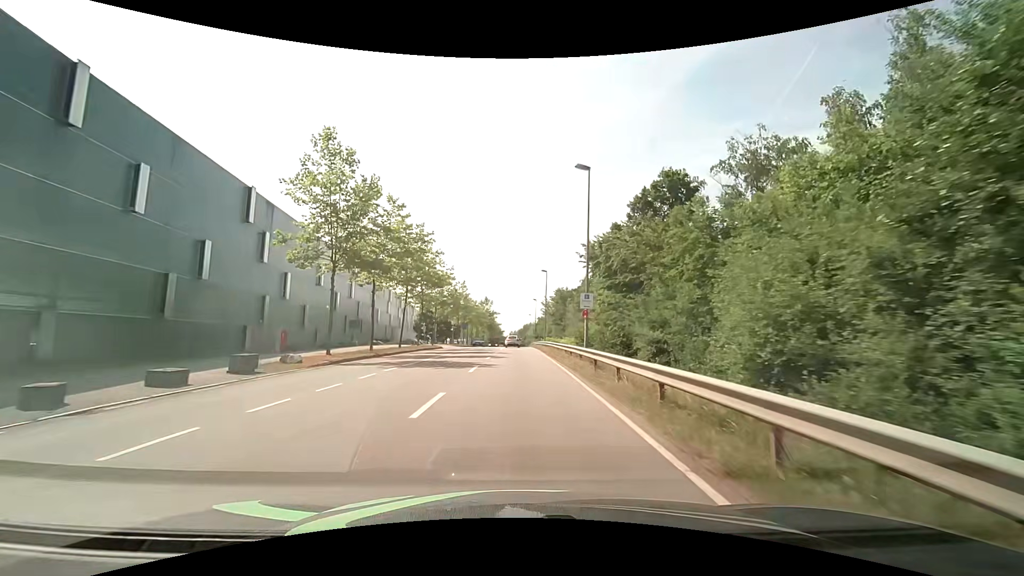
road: secondary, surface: asphalt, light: Day
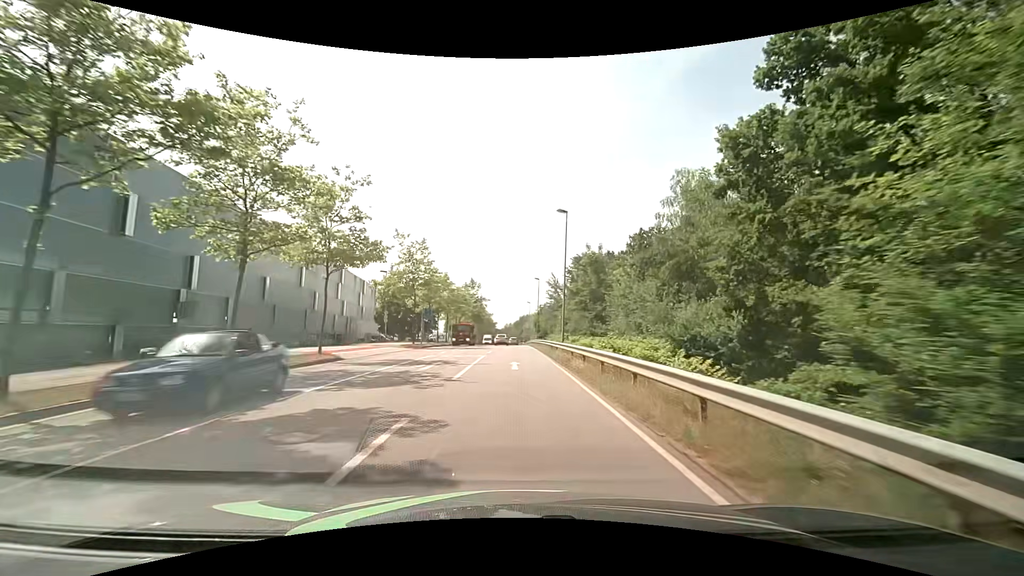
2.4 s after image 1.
(0.0, +30.3) m; 0°
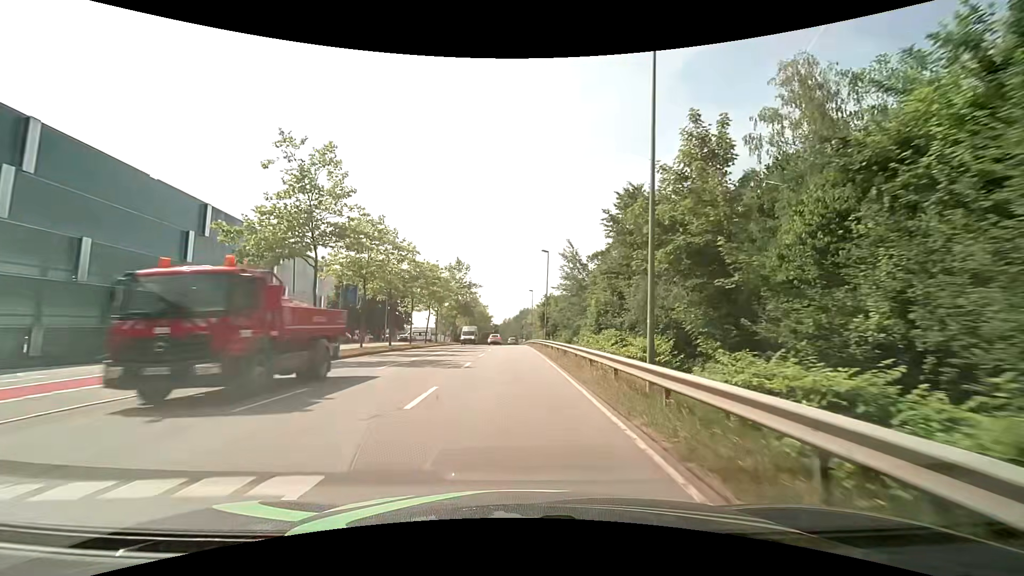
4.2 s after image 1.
(0.0, +23.0) m; 0°
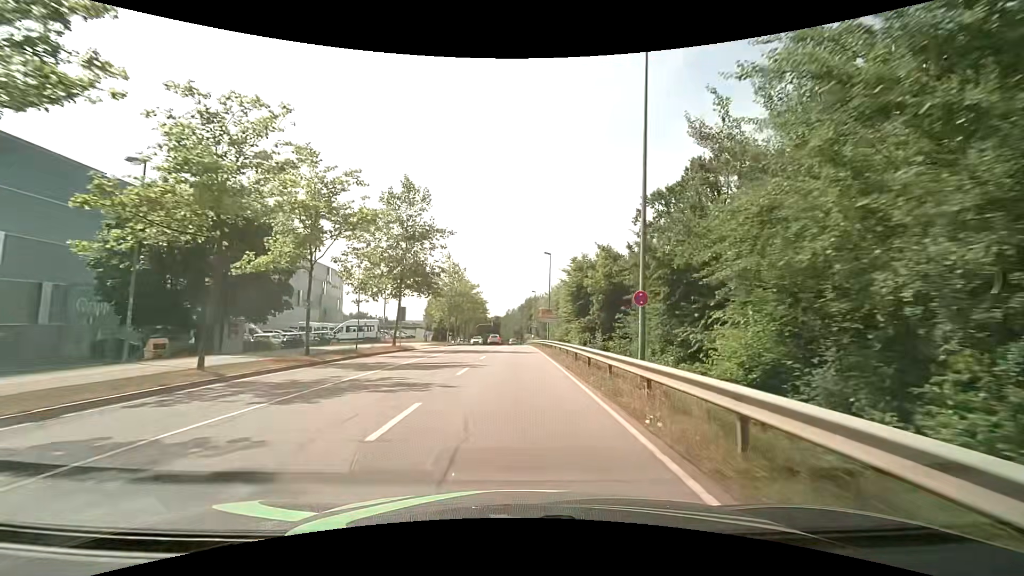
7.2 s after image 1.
(+0.1, +38.7) m; 0°
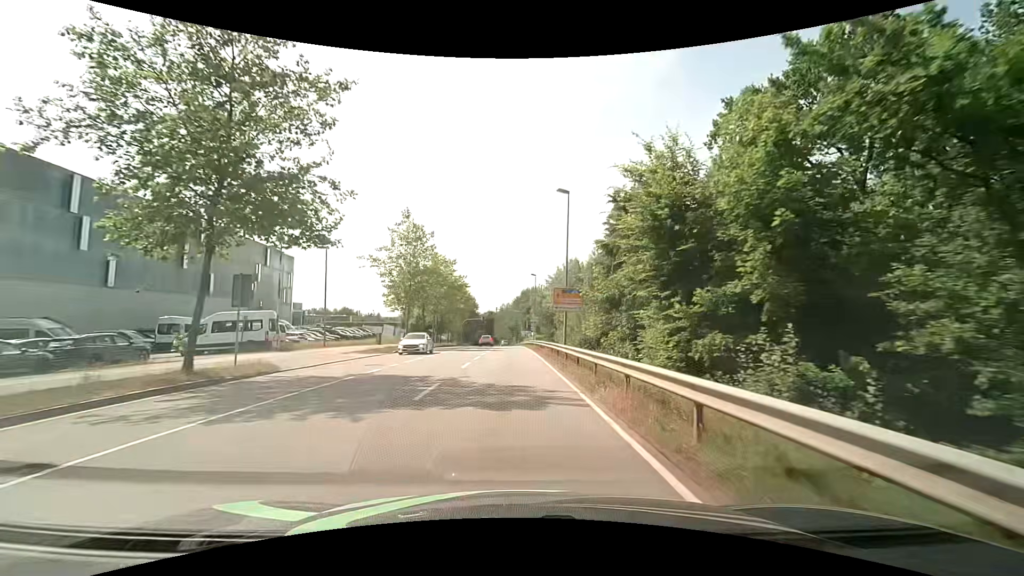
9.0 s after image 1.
(+0.1, +23.2) m; 0°
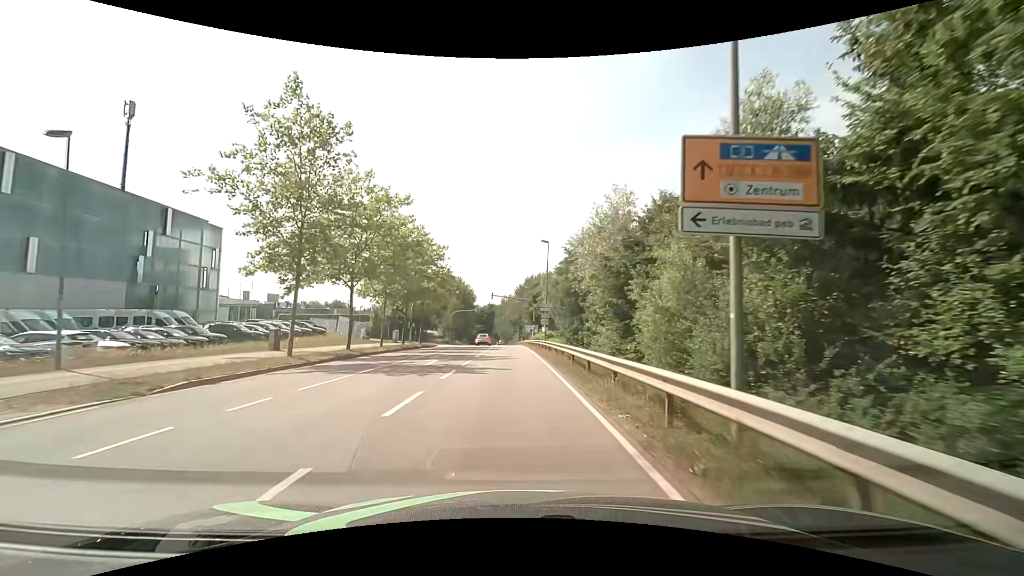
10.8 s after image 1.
(0.0, +23.2) m; 0°
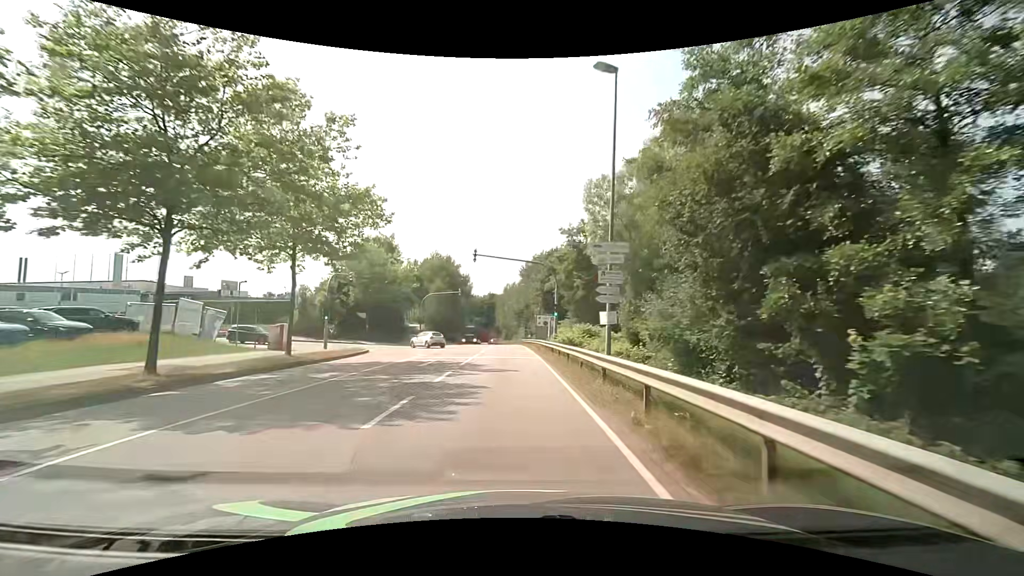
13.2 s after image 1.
(-0.3, +31.0) m; -1°
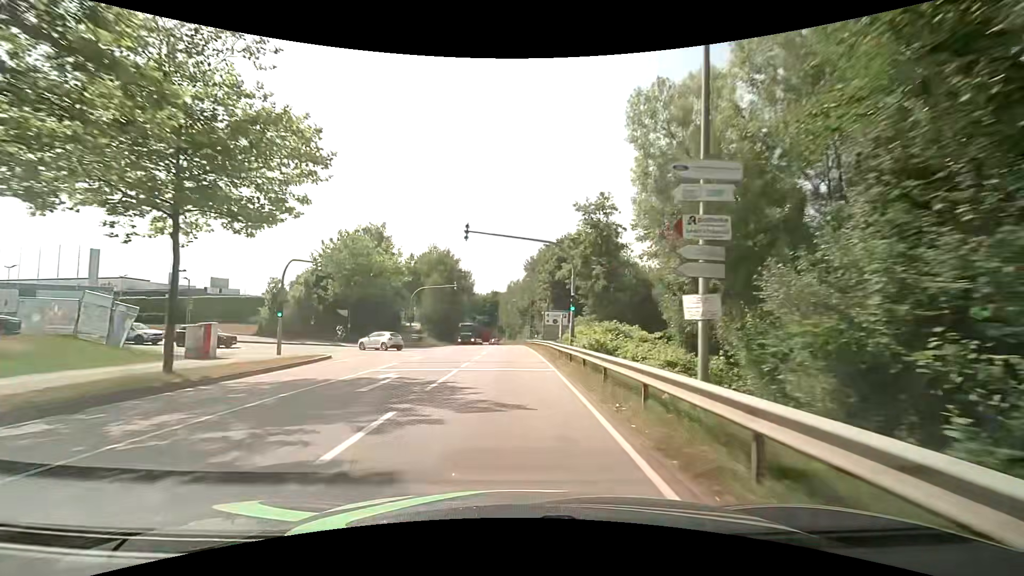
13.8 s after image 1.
(0.0, +7.7) m; -1°
(0, +10) (0, +20) (0, +30) (0, +40) (0, +50) (0, +60) (-1, +70) (-1, +80) (-1, +90) (-2, +100) m
